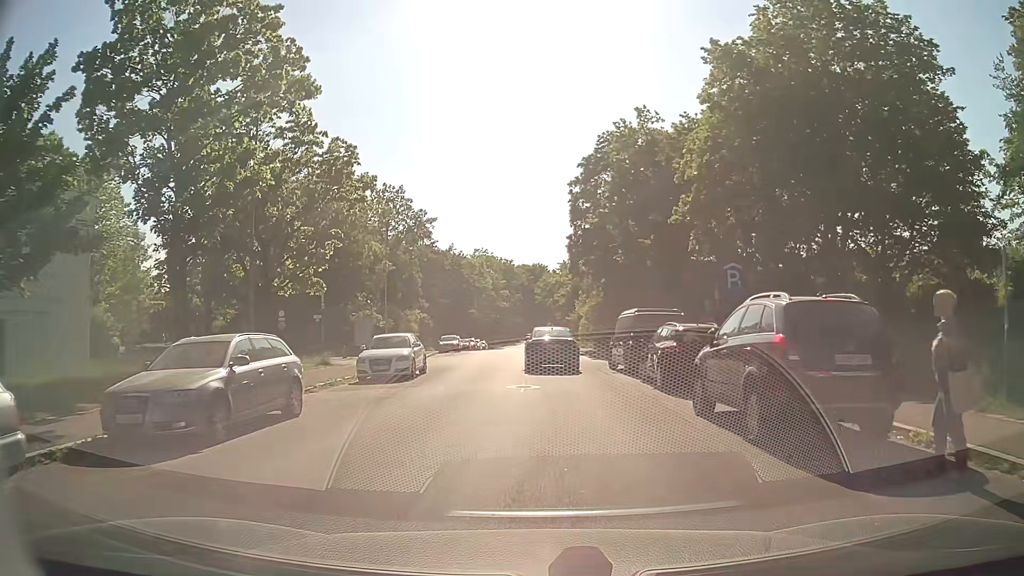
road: residential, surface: asphalt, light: Day
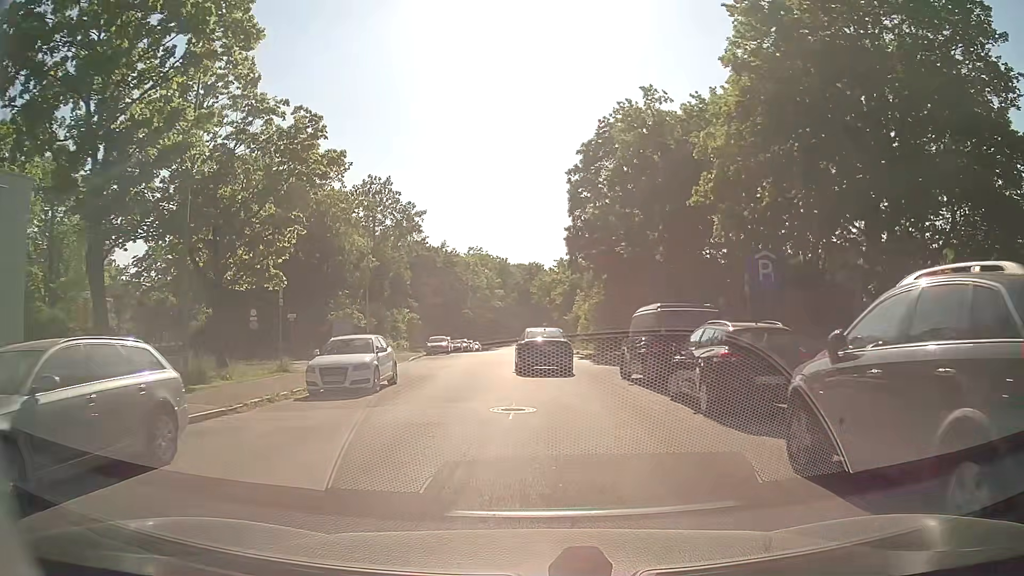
(0.0, +4.4) m; +1°
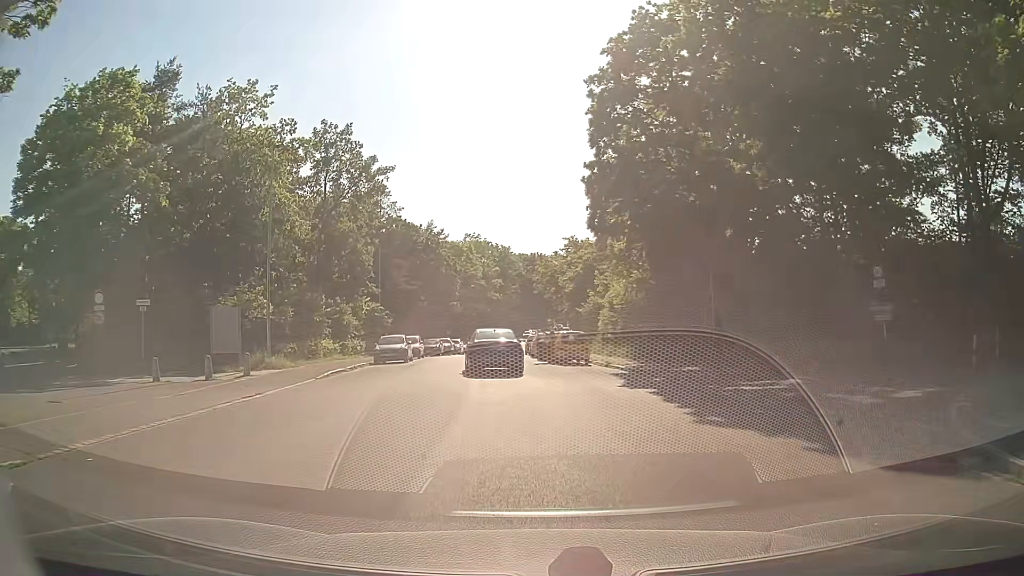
(0.0, +17.5) m; -1°
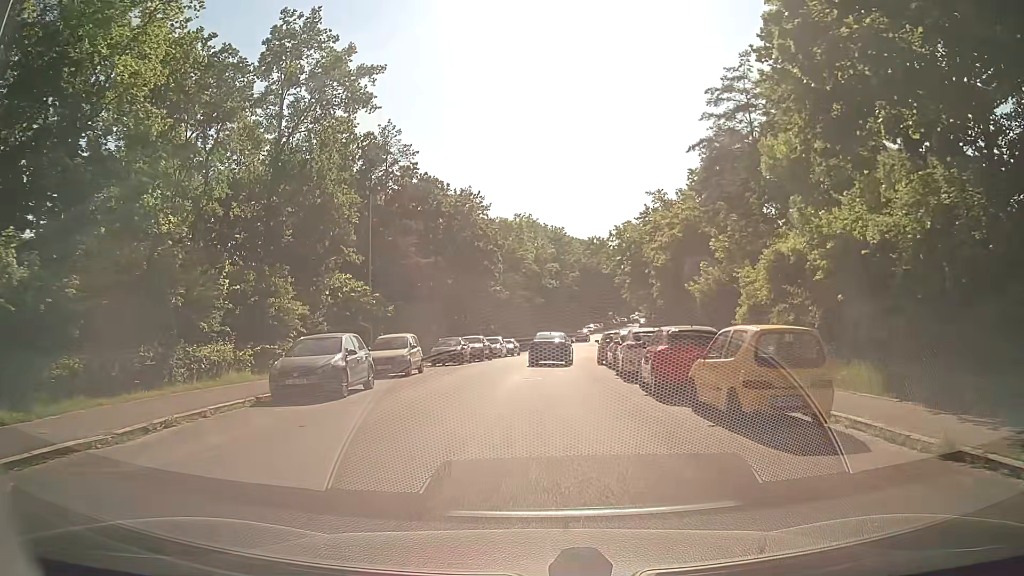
(-0.7, +19.9) m; -4°
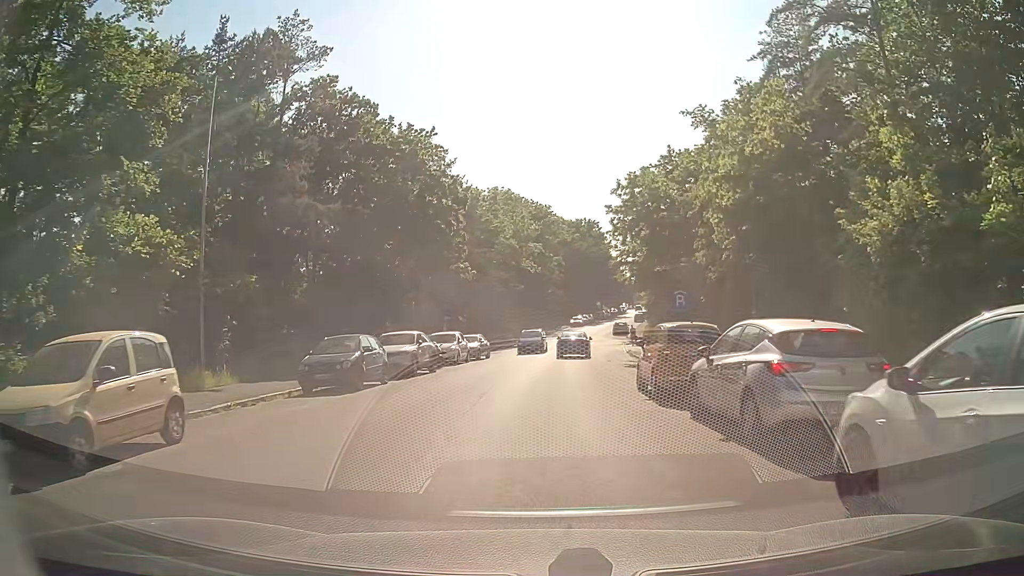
(+0.2, +17.5) m; +1°
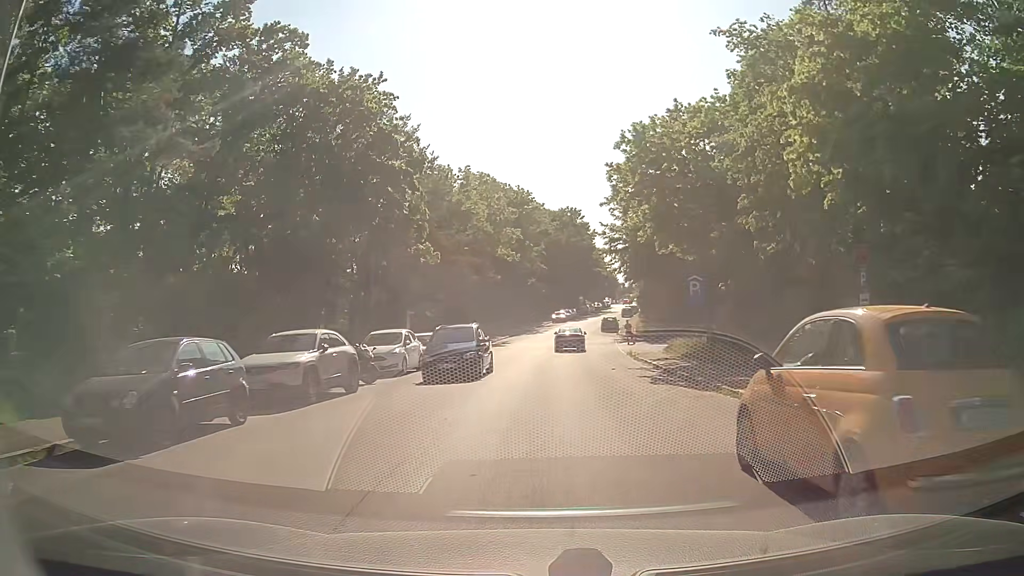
(+0.2, +9.0) m; +3°
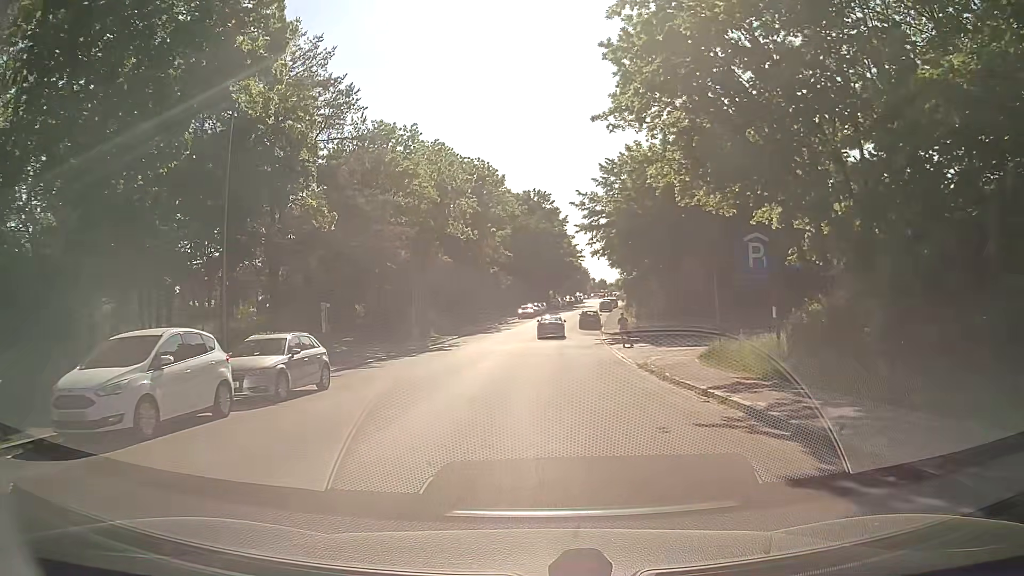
(+0.5, +14.6) m; +3°
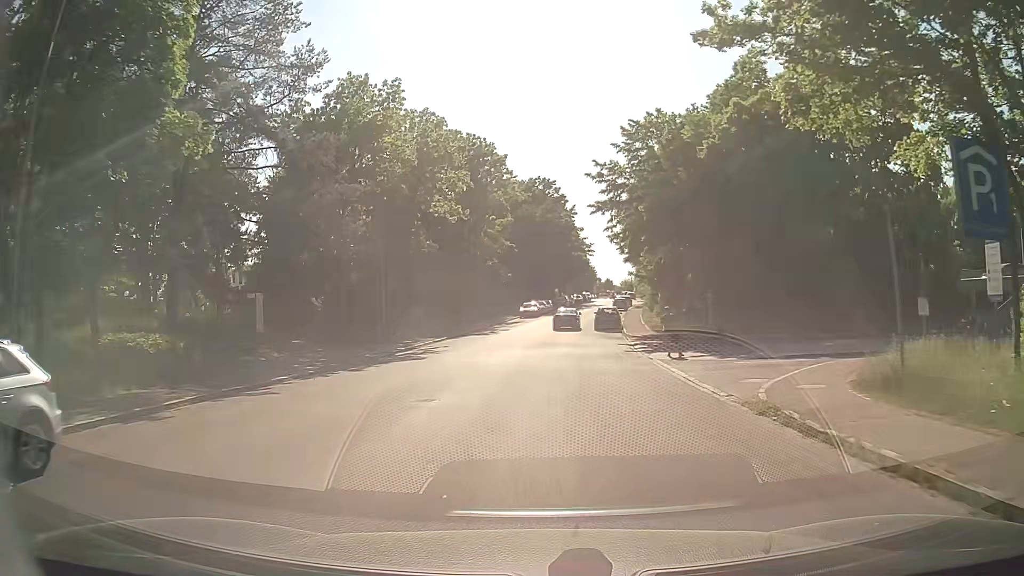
(-0.2, +11.0) m; -1°
(0, +10) (0, +20) (+1, +30) (+1, +40) (+2, +50) (+3, +60) (+5, +70) (+7, +80) (+9, +89) (+11, +99) m
